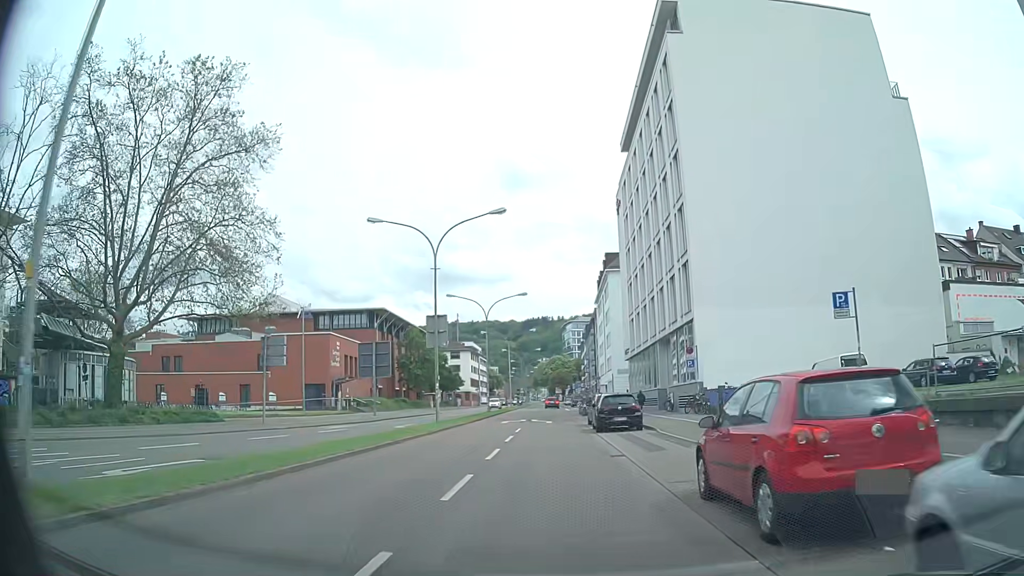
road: primary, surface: asphalt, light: Day
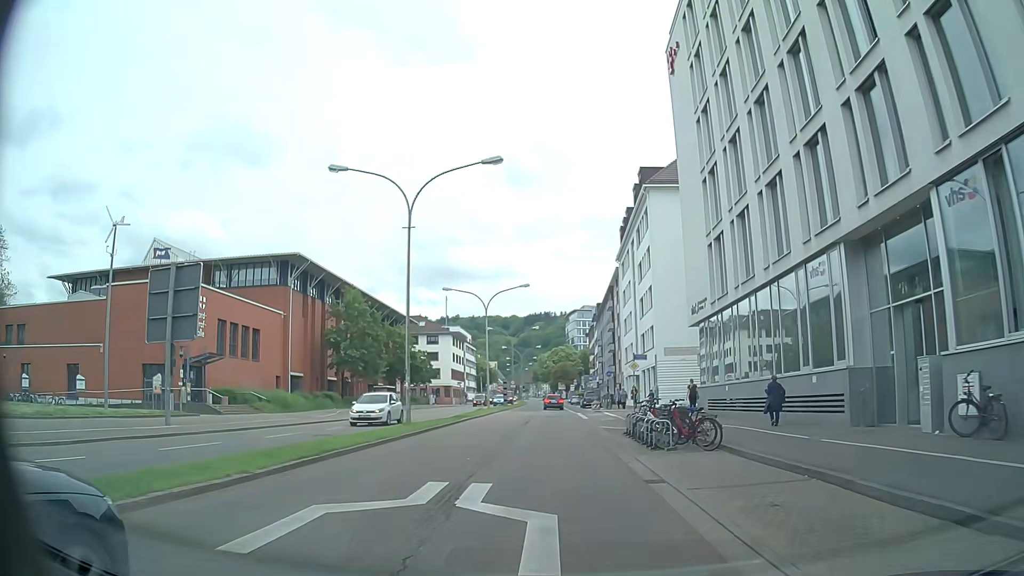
(0.0, +31.8) m; 0°
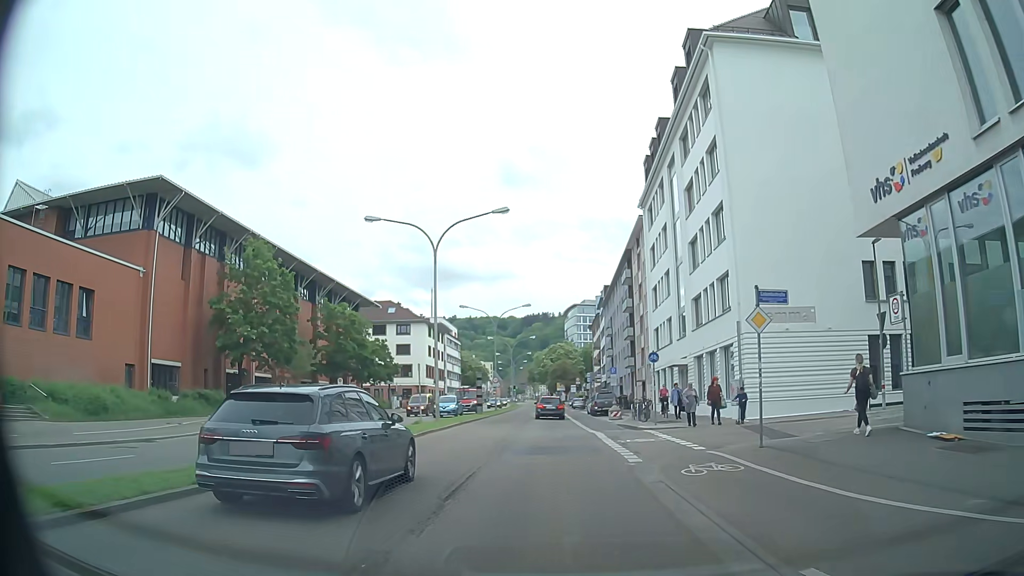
(-0.2, +22.1) m; +1°
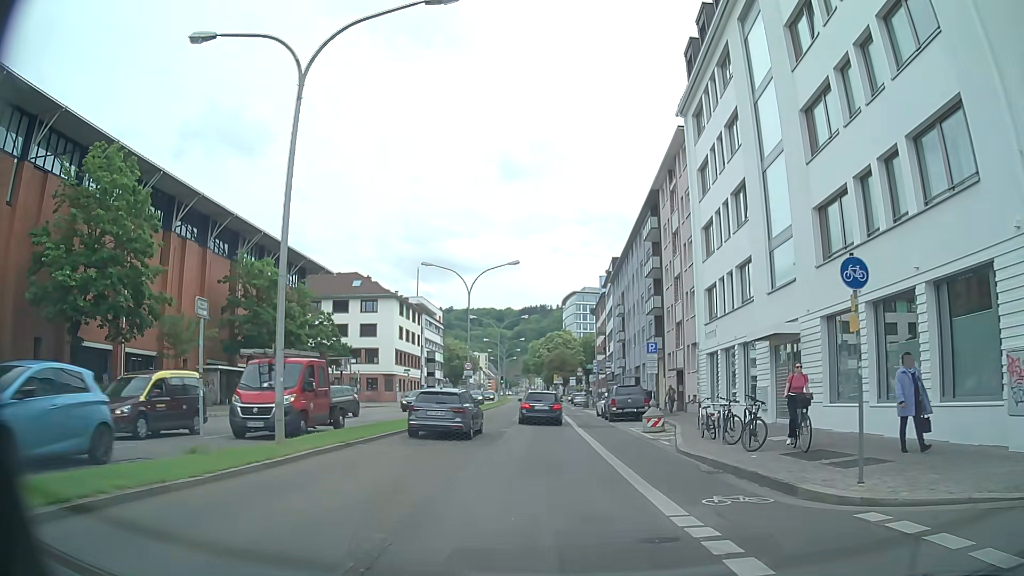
(-0.4, +17.3) m; -1°
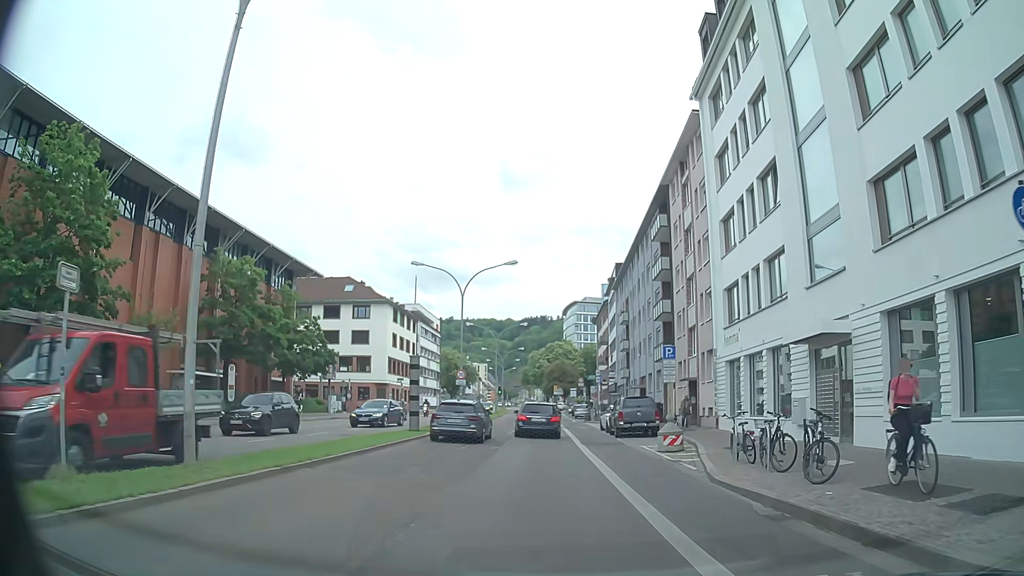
(0.0, +3.6) m; 0°
